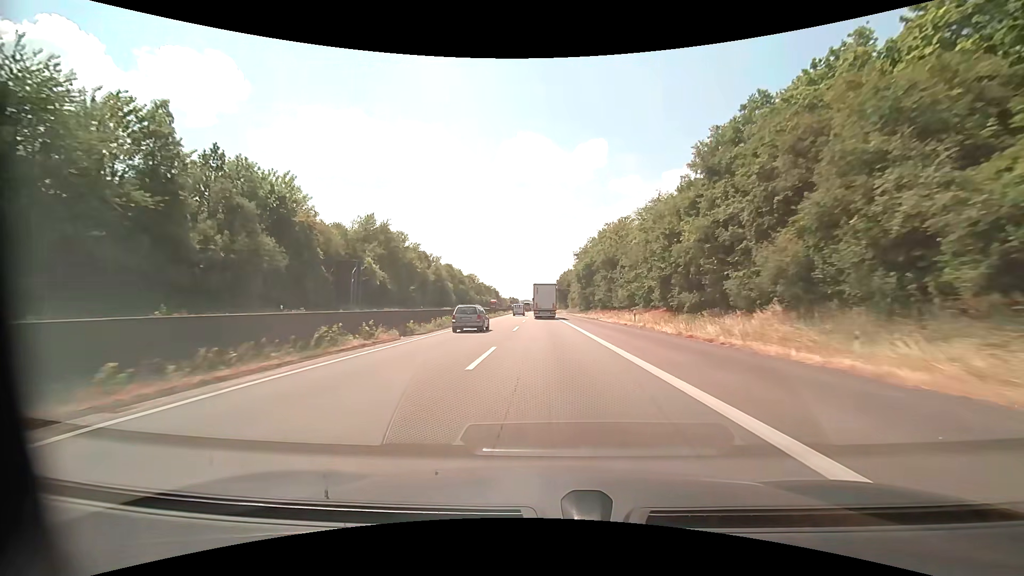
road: motorway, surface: asphalt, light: Day
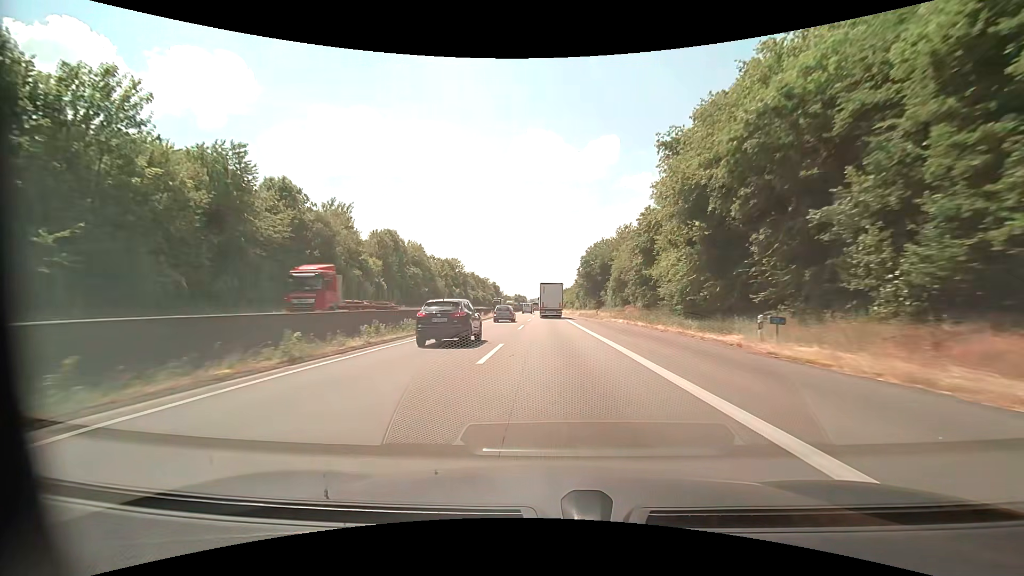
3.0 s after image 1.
(-0.8, +70.9) m; -1°
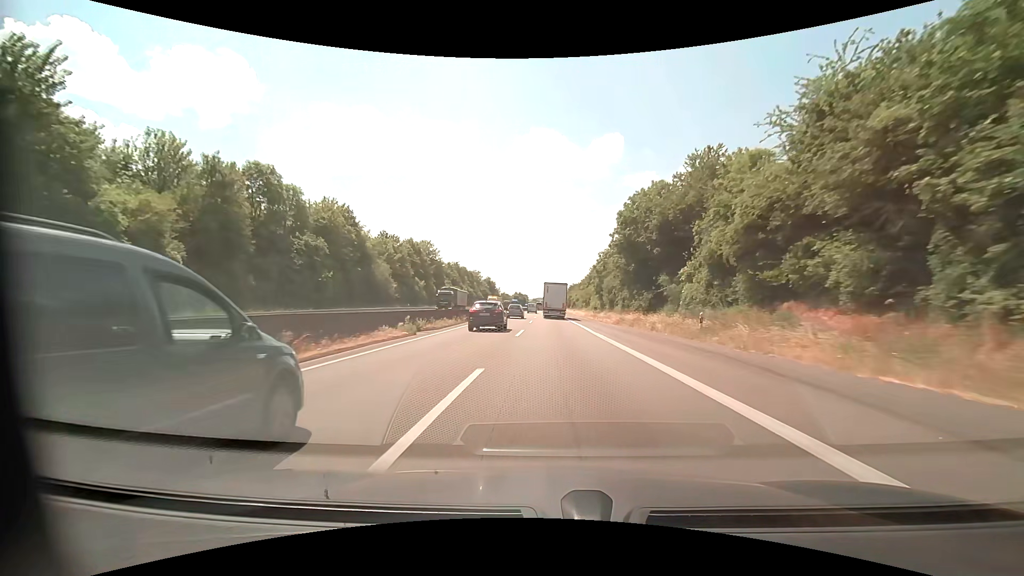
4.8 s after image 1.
(-0.1, +43.2) m; 0°
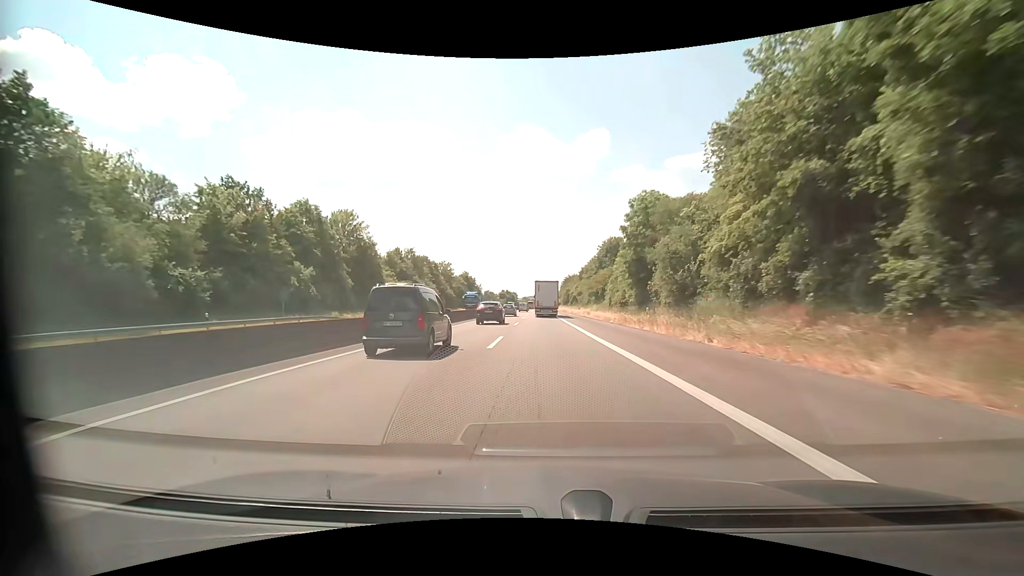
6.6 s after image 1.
(+0.2, +42.9) m; +1°
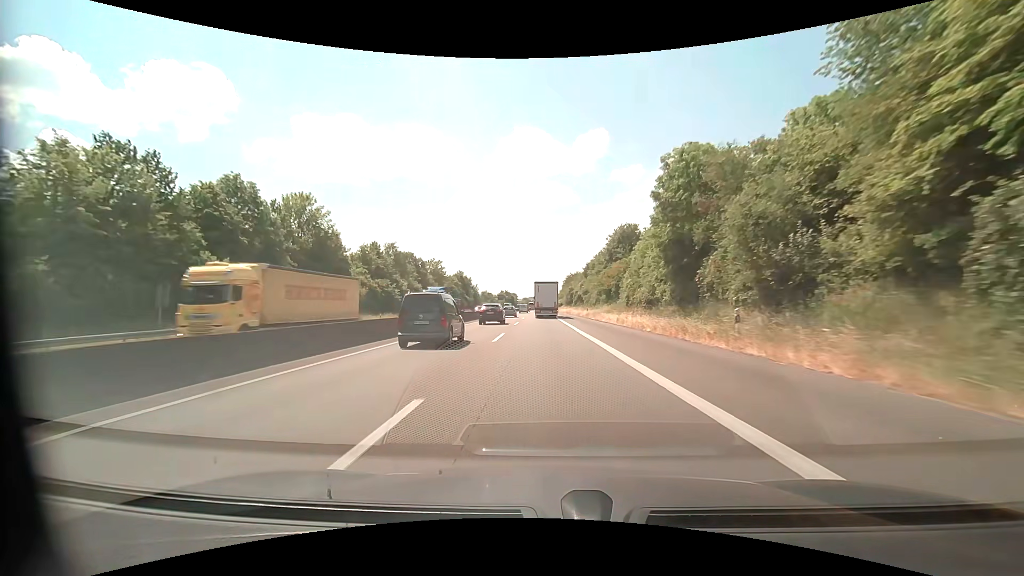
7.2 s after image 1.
(0.0, +14.2) m; 0°
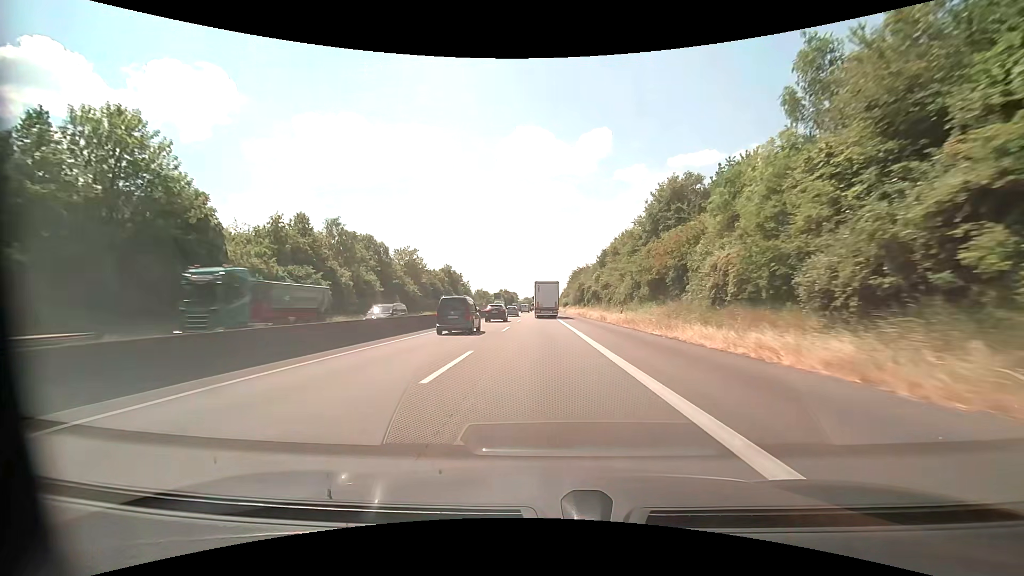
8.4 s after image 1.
(+0.2, +28.2) m; 0°
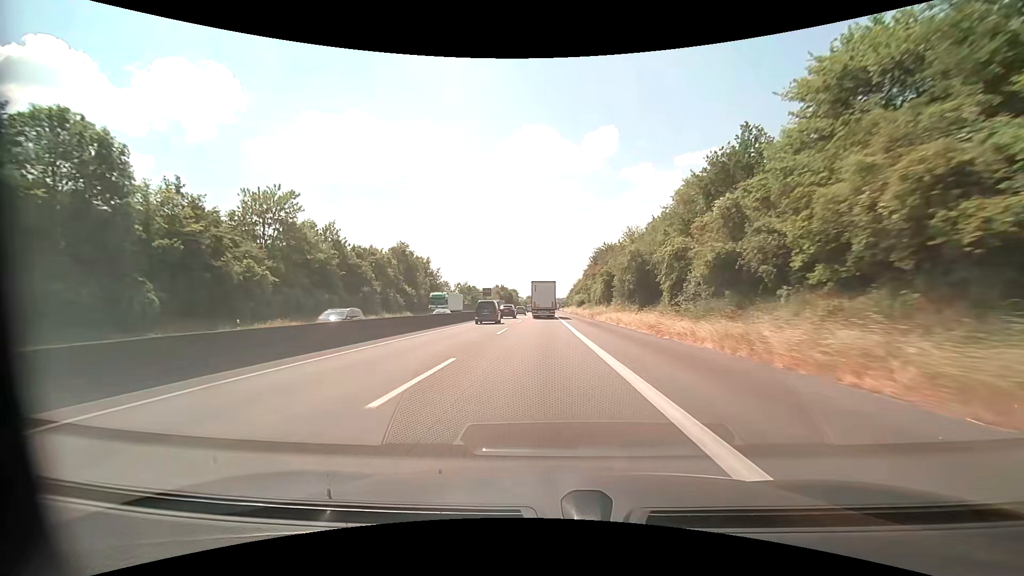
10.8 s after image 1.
(-0.3, +55.9) m; -1°
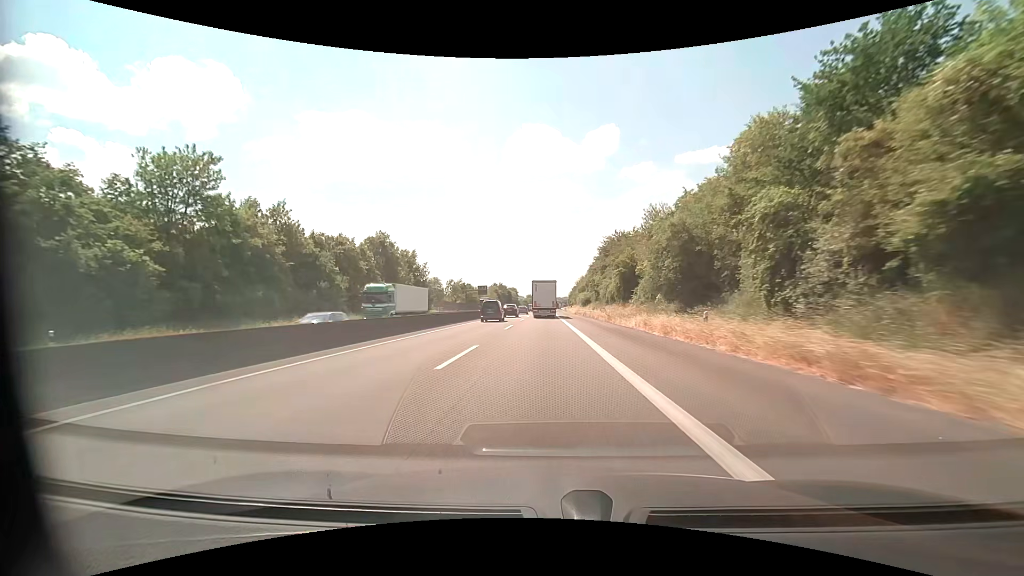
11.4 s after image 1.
(0.0, +13.8) m; 0°
(0, +10) (0, +20) (0, +30) (0, +40) (0, +50) (0, +60) (0, +70) (0, +80) (0, +90) (0, +100) m
